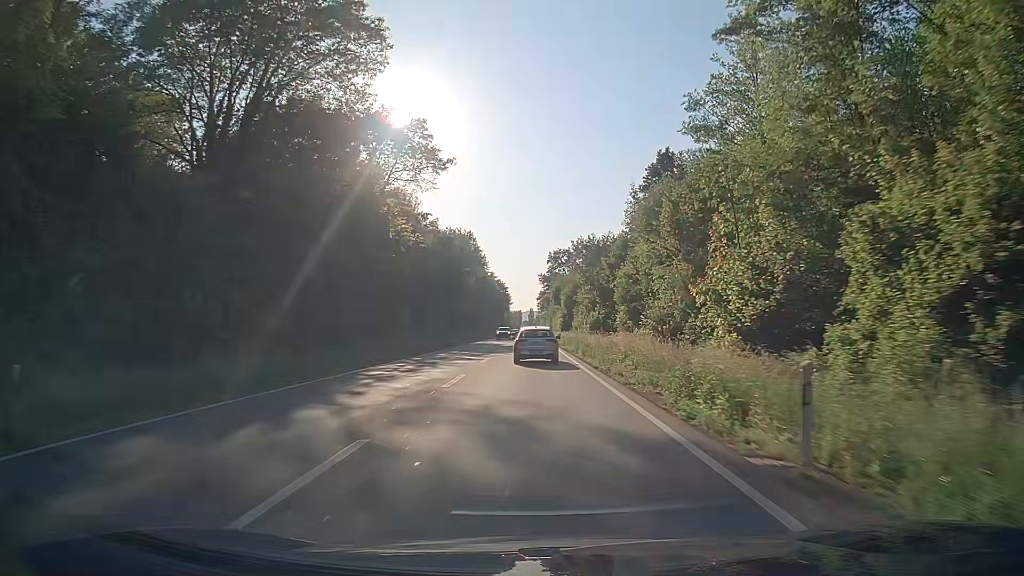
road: primary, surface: asphalt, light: Day
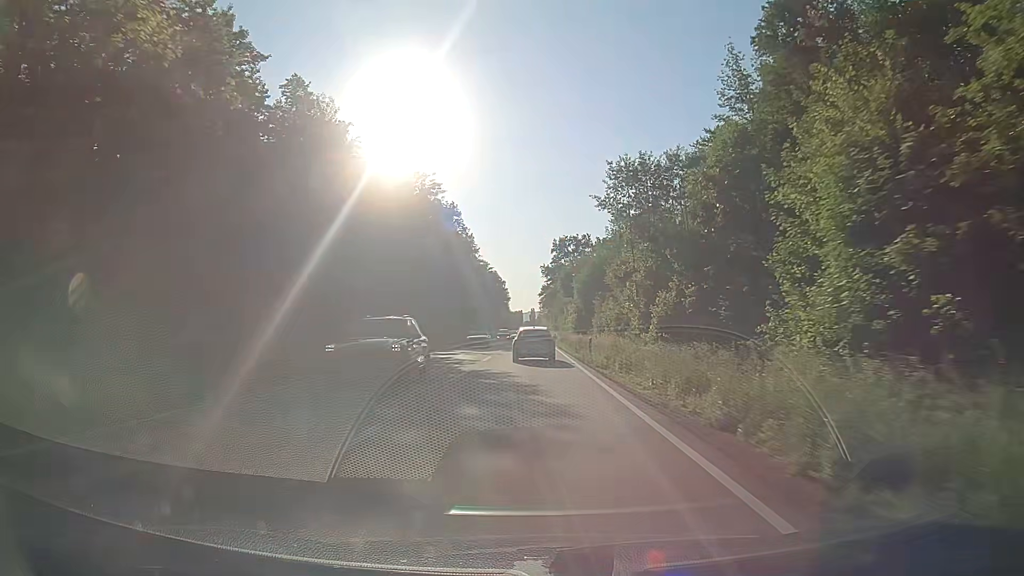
(0.0, +34.4) m; 0°
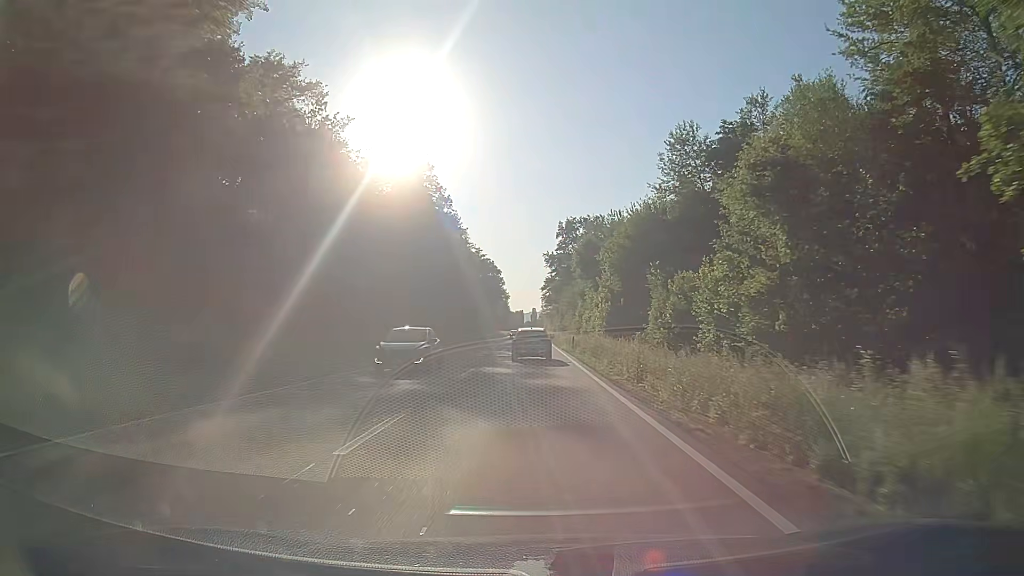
(0.0, +34.5) m; 0°
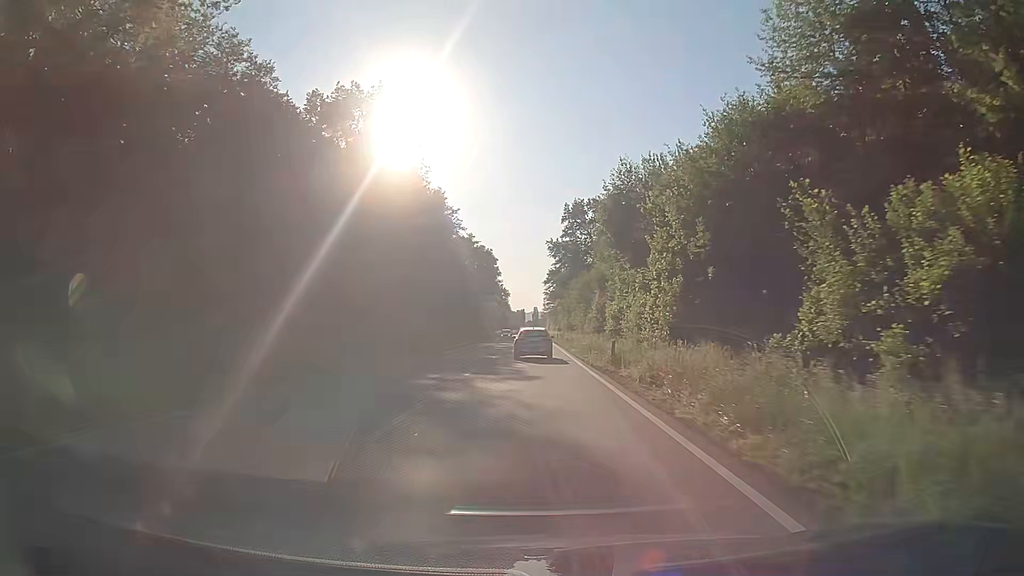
(+0.1, +23.1) m; +1°
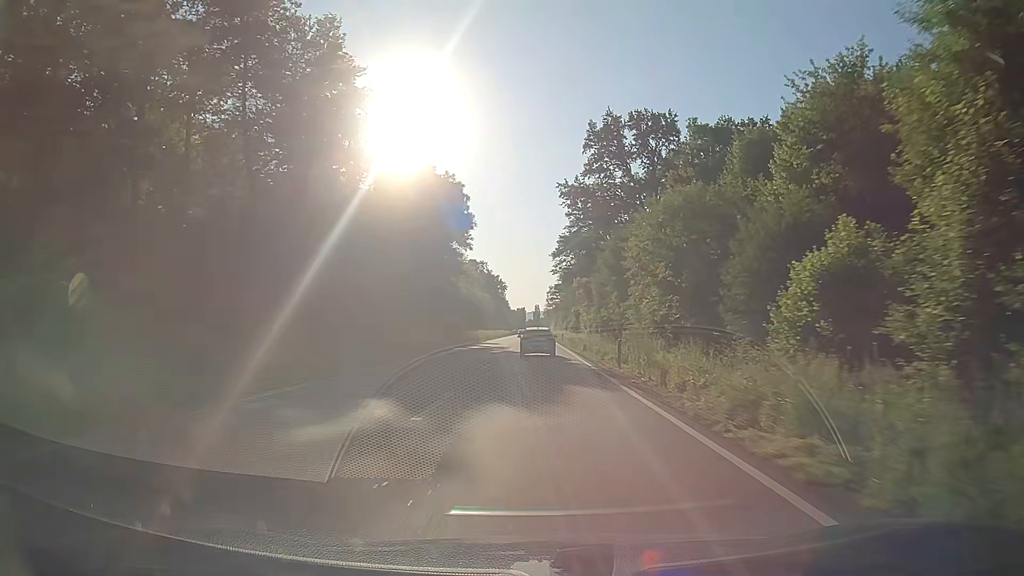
(-0.9, +58.4) m; -1°
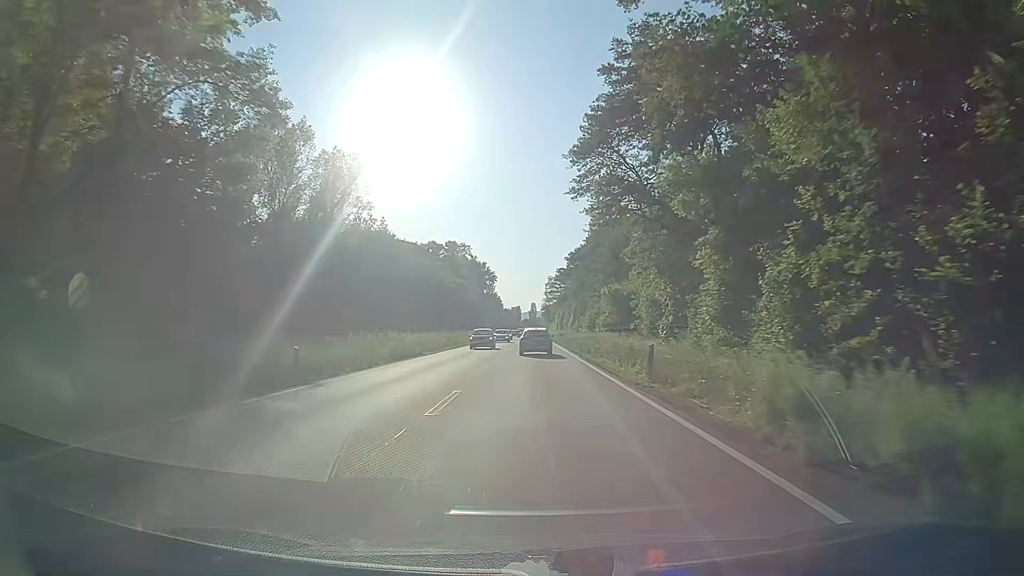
(0.0, +59.6) m; 0°
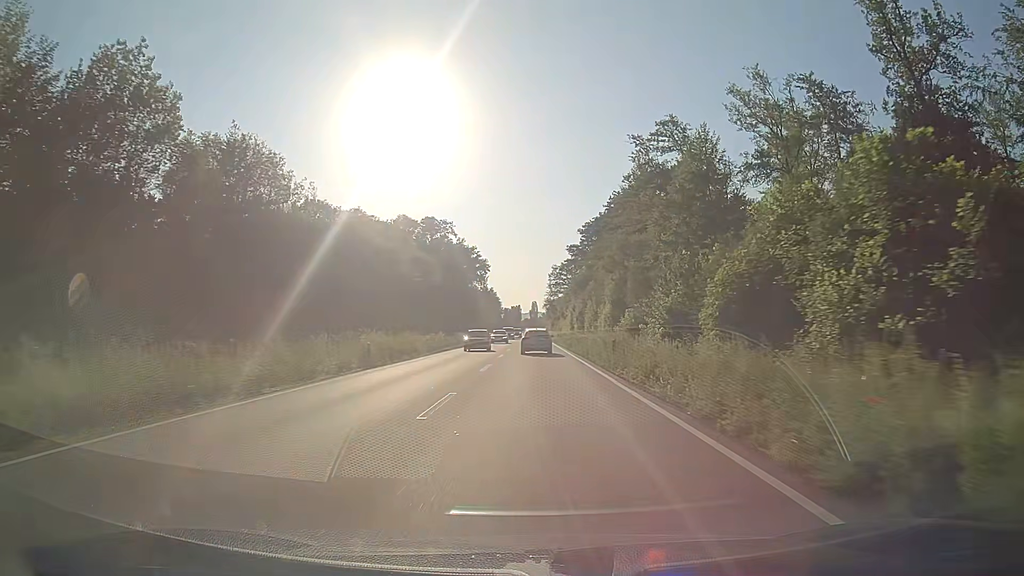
(+0.2, +48.6) m; 0°
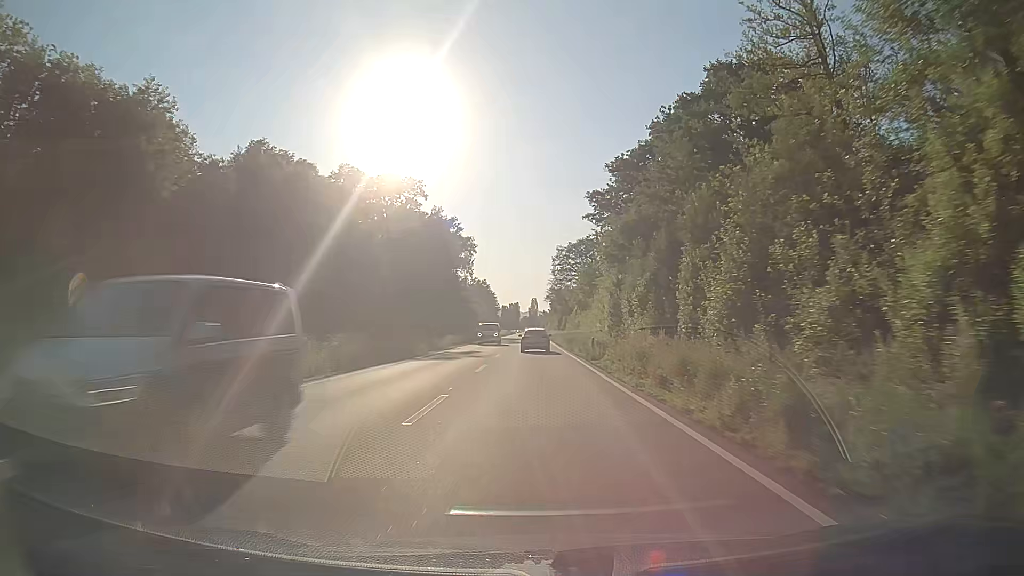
(0.0, +48.8) m; 0°
(0, +10) (0, +20) (0, +30) (0, +40) (0, +50) (0, +60) (0, +70) (0, +80) (0, +90) (0, +100) m
